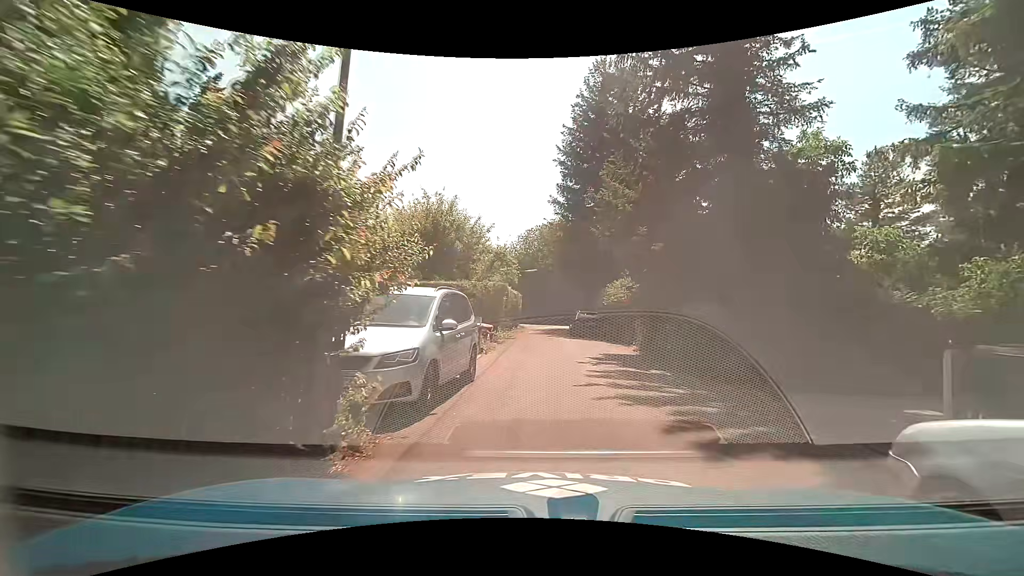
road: residential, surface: asphalt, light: Day
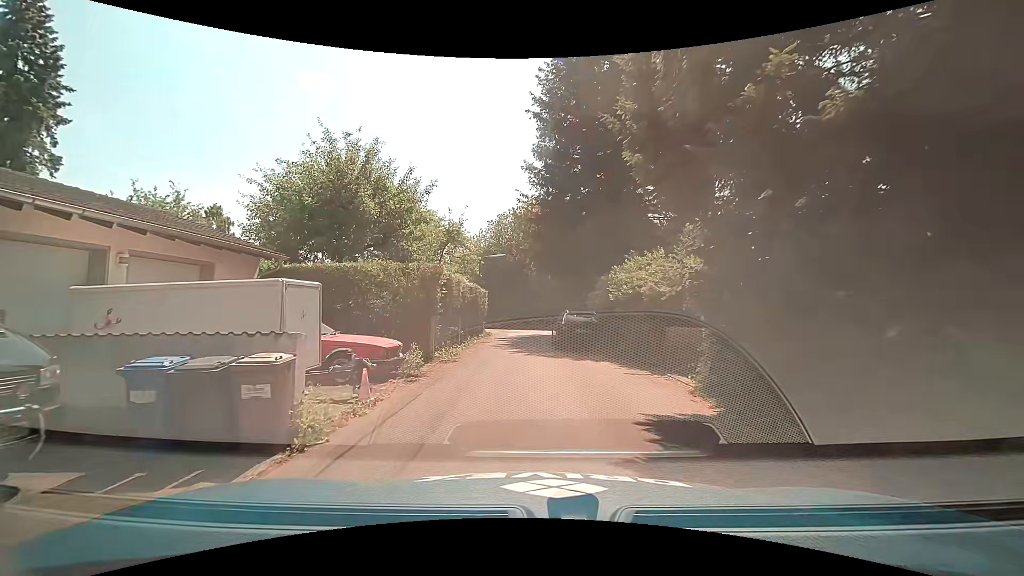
(+0.6, +10.5) m; +3°
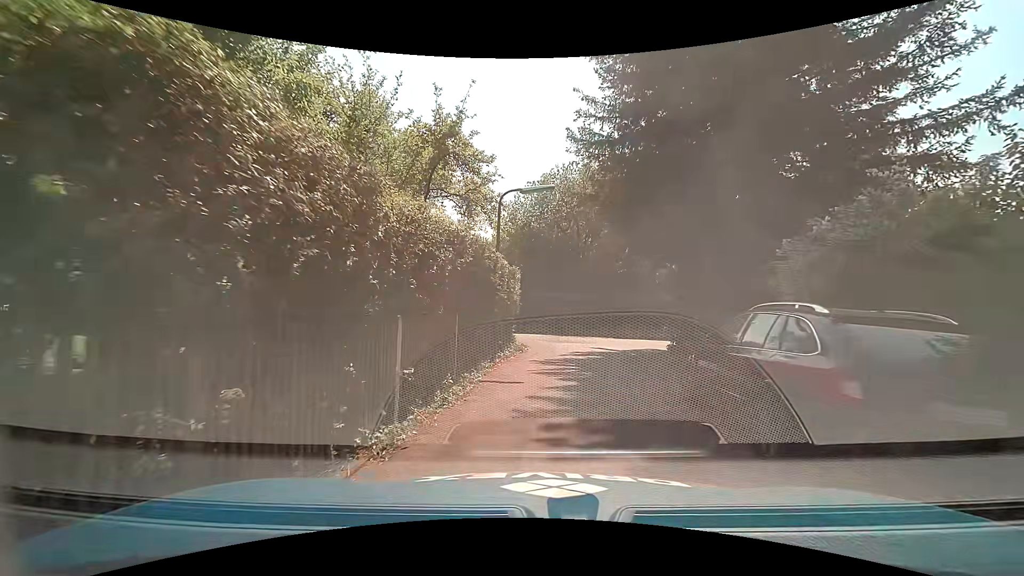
(-0.8, +13.8) m; -6°
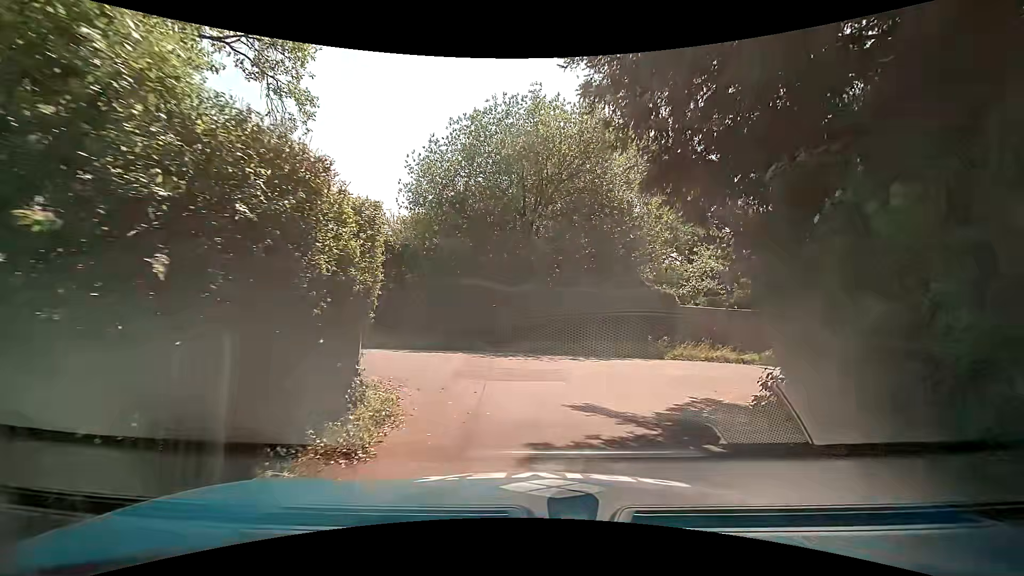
(+0.5, +11.3) m; +7°
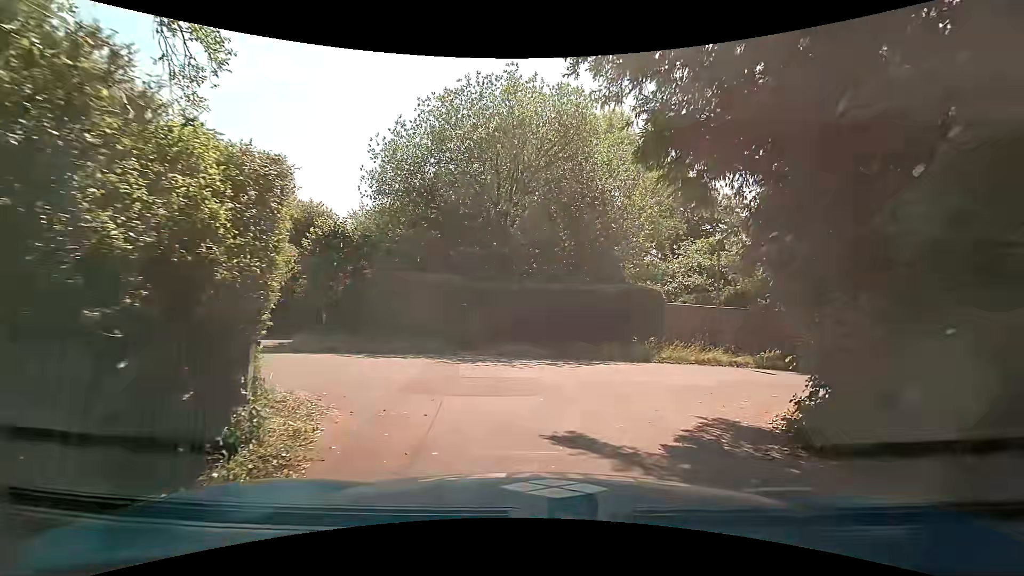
(0.0, +1.9) m; +2°
